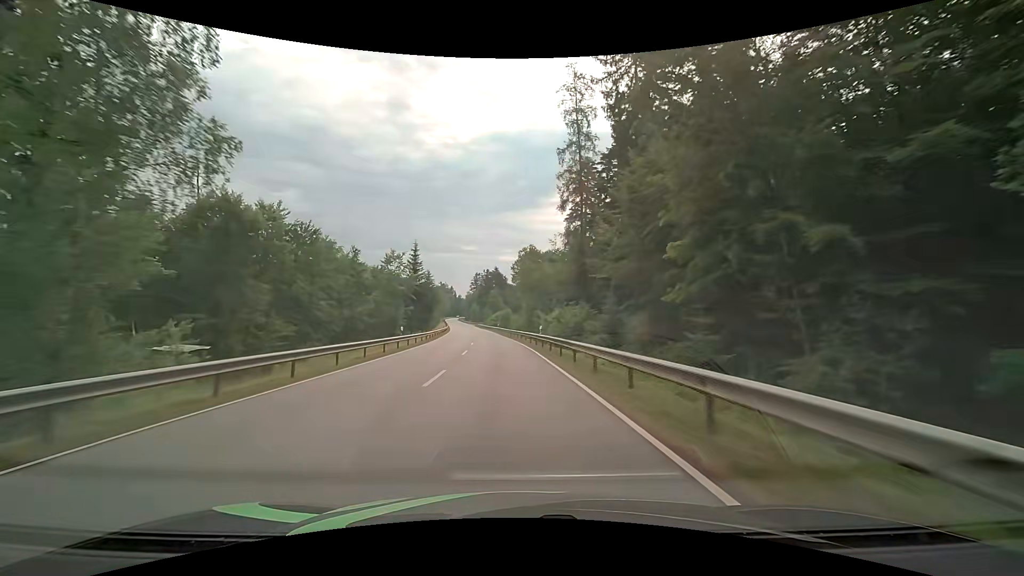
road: secondary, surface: asphalt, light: Day
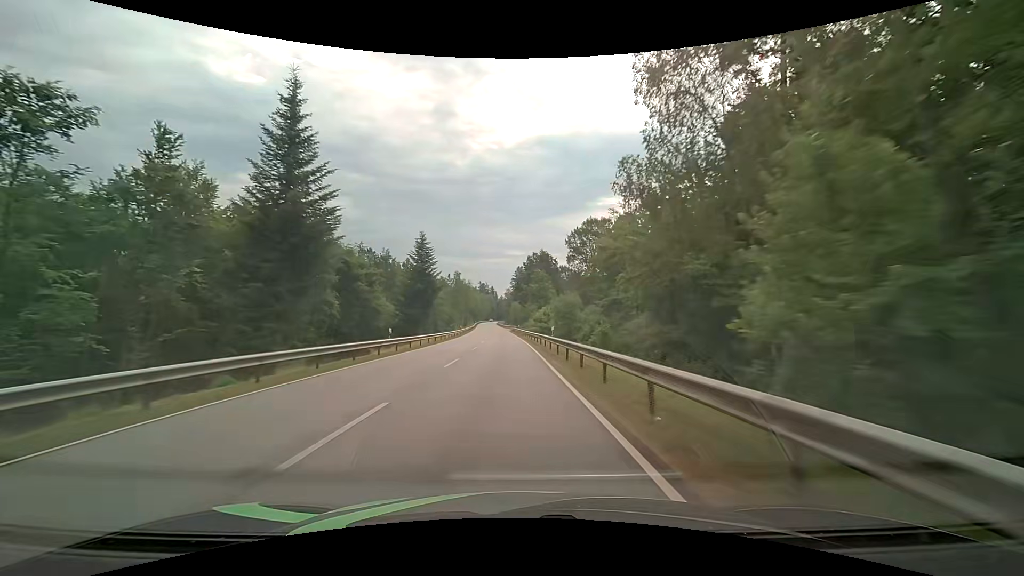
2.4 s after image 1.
(-2.6, +54.6) m; -6°
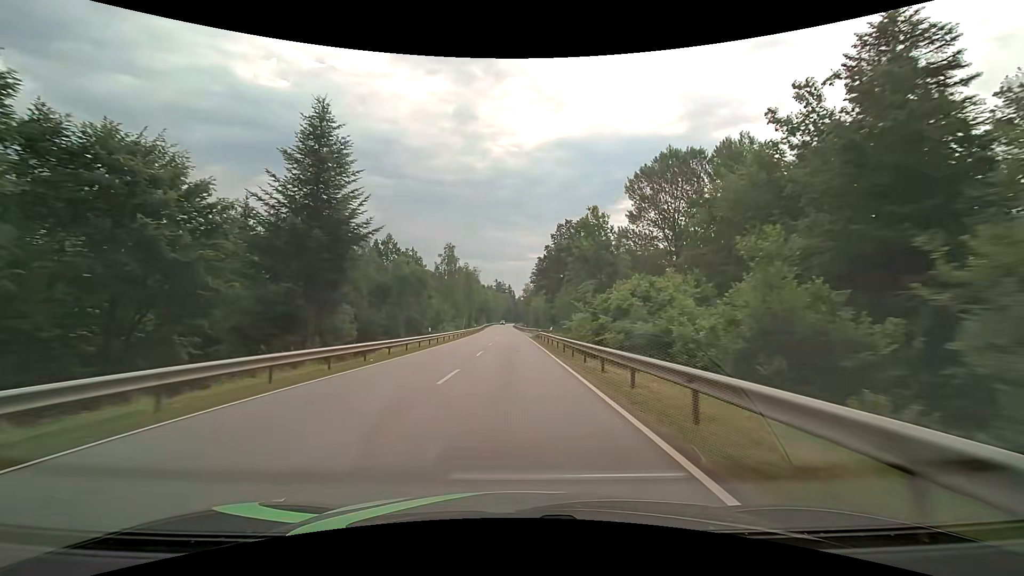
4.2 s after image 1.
(-0.9, +40.8) m; -2°
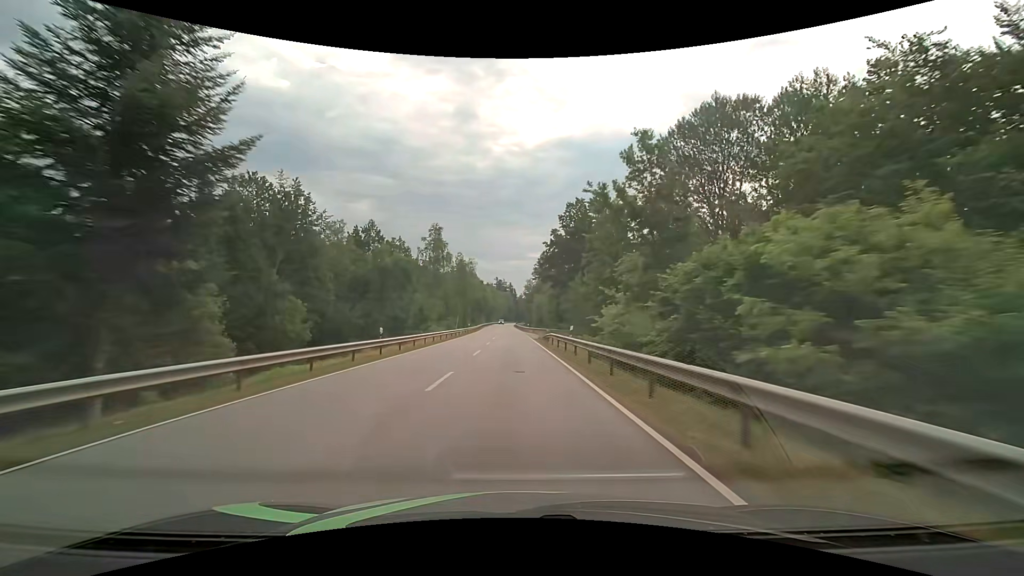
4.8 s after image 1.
(-0.1, +13.5) m; 0°
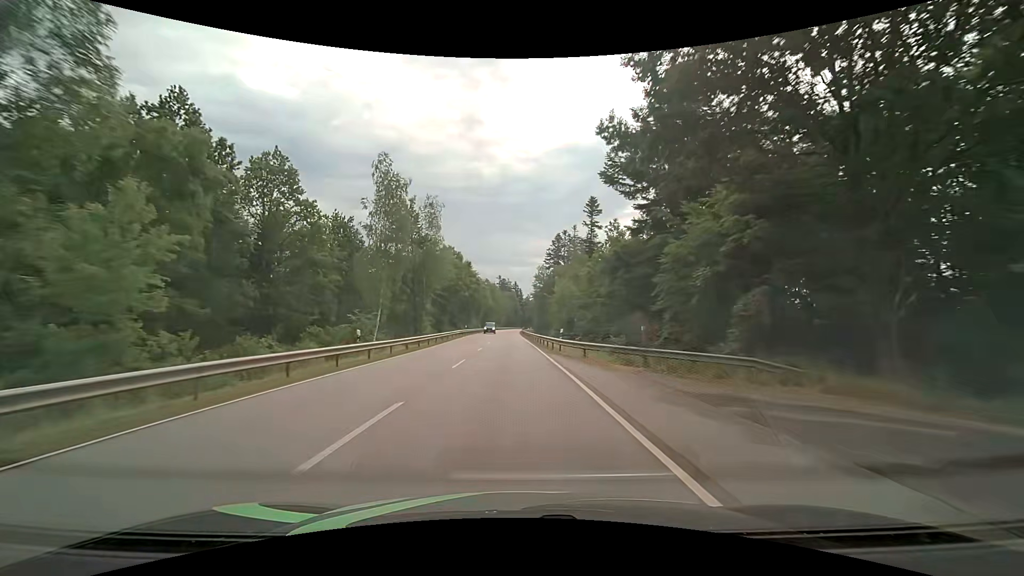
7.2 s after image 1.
(-0.2, +53.4) m; -1°
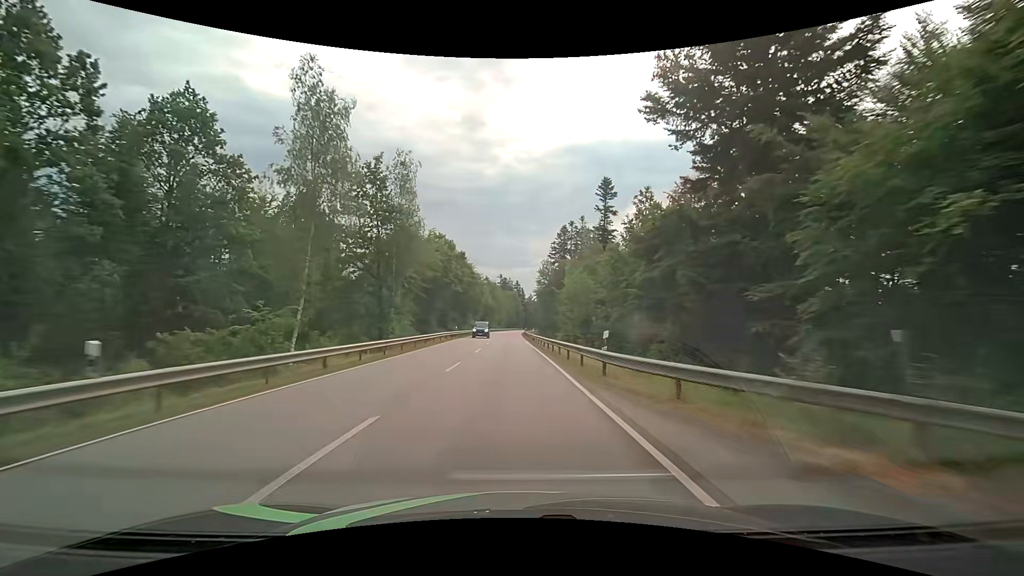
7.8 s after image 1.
(0.0, +13.2) m; -1°
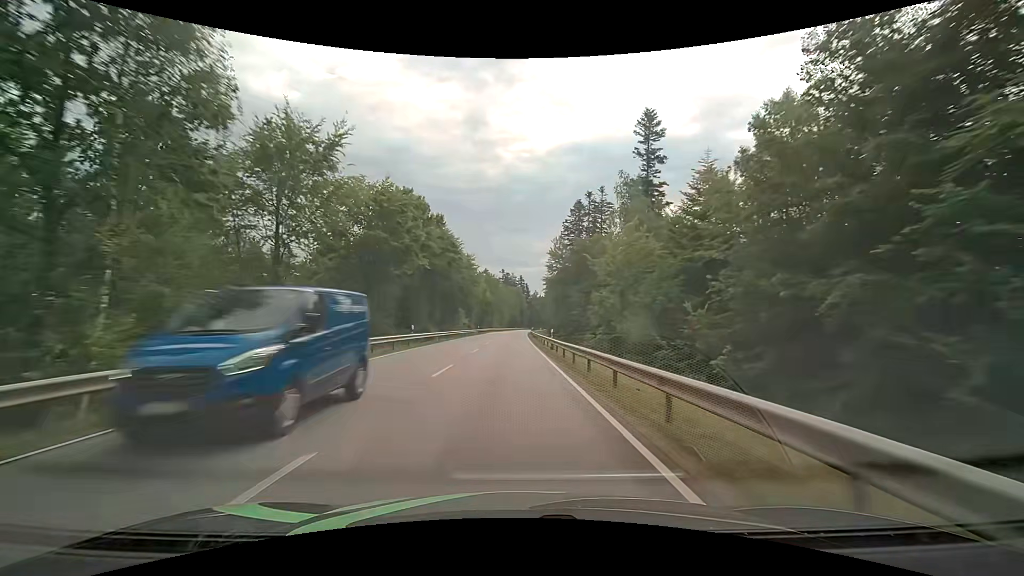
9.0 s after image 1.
(+0.2, +26.3) m; 0°
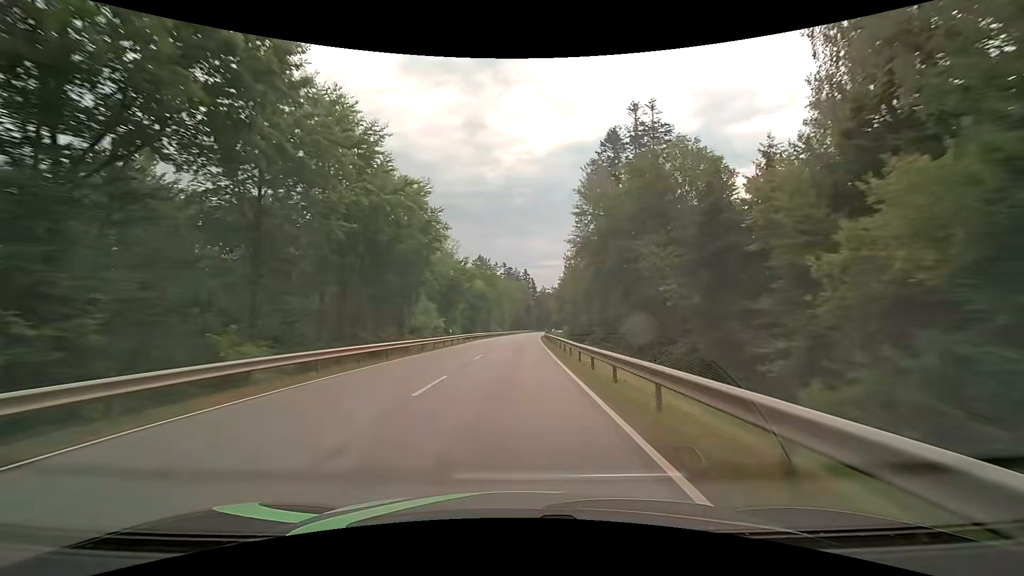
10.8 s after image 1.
(+0.2, +39.2) m; 0°
(0, +10) (0, +20) (0, +30) (0, +40) (+1, +50) (+1, +60) (+1, +70) (+2, +80) (+2, +90) (+3, +100) m
